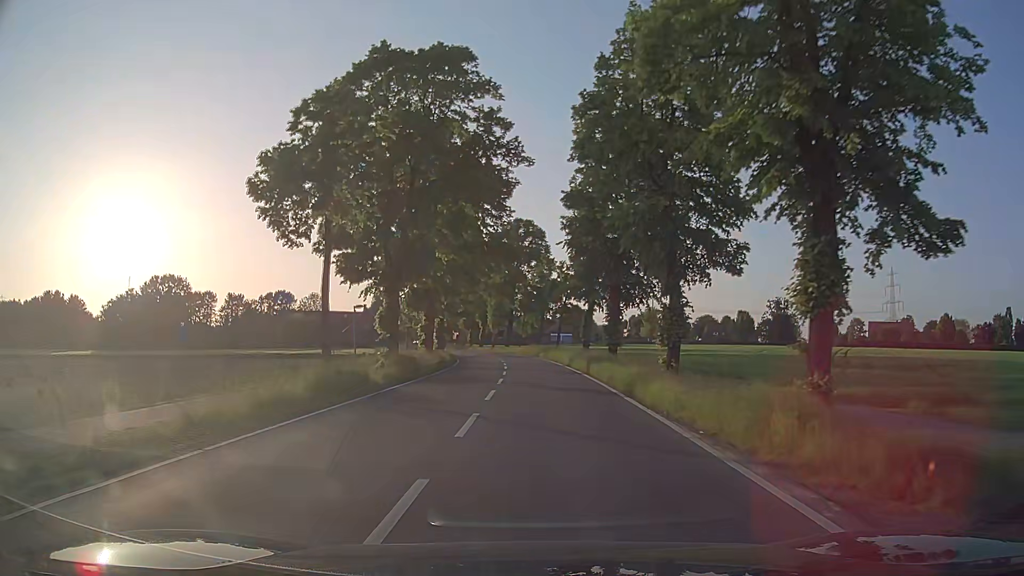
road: secondary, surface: asphalt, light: Day
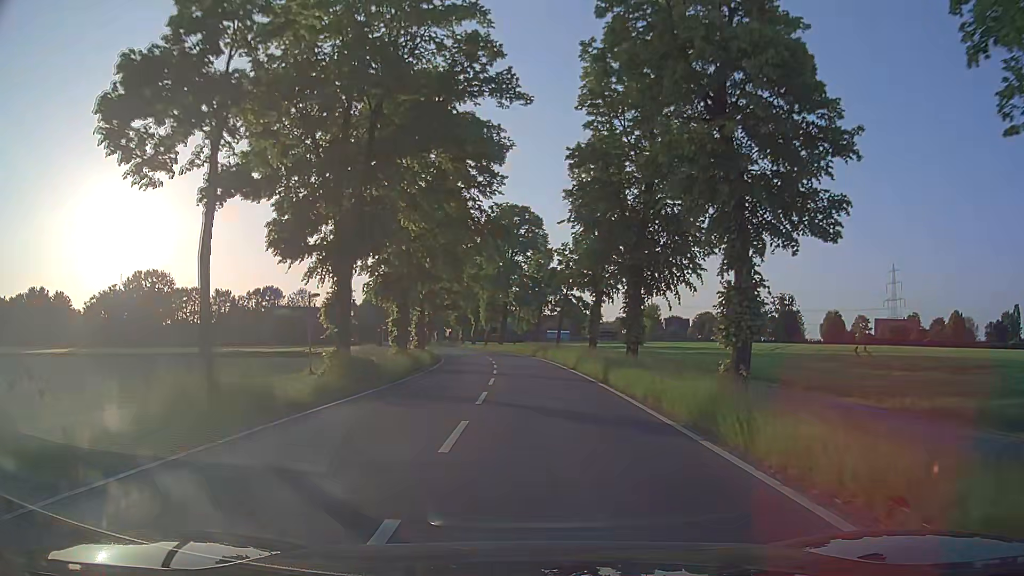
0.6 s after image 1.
(0.0, +7.6) m; 0°
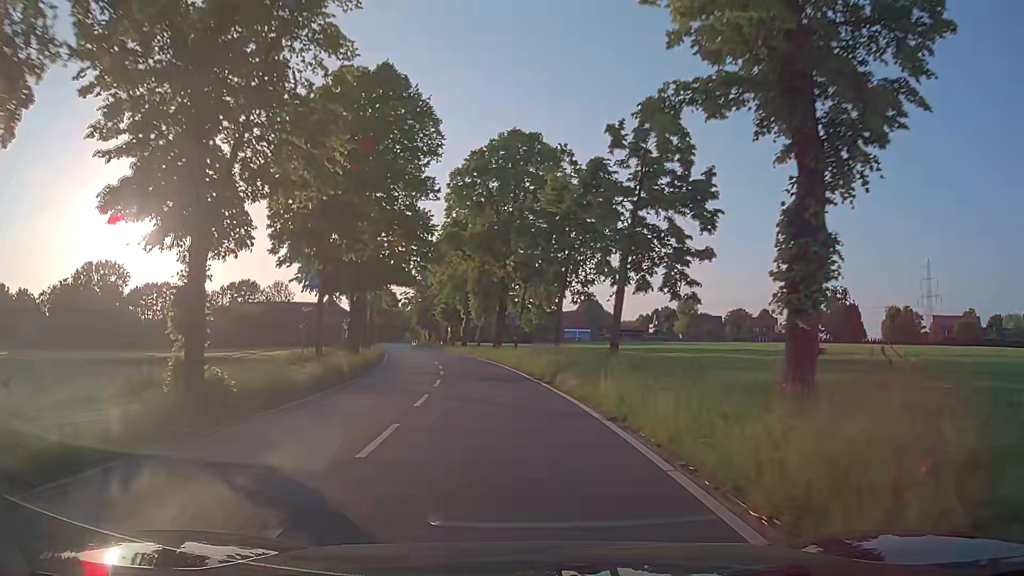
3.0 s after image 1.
(+0.2, +30.5) m; -1°
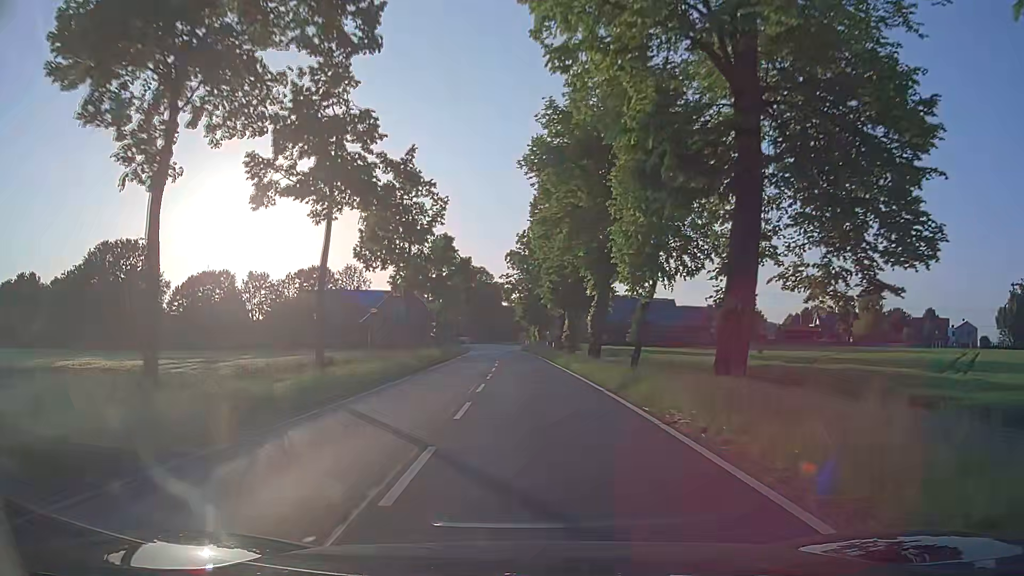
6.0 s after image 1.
(-3.8, +38.4) m; -11°
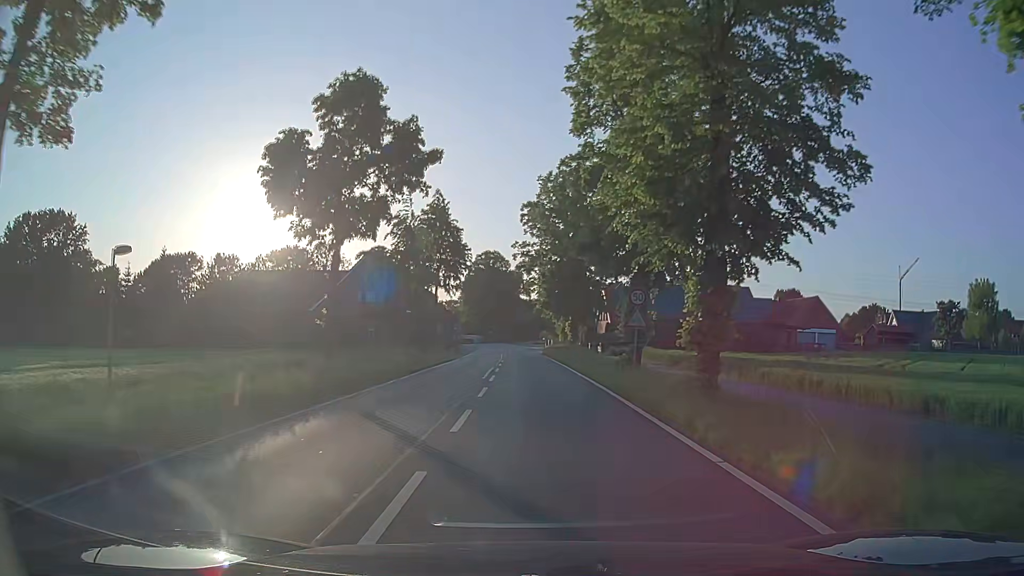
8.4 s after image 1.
(-0.3, +31.6) m; -2°
